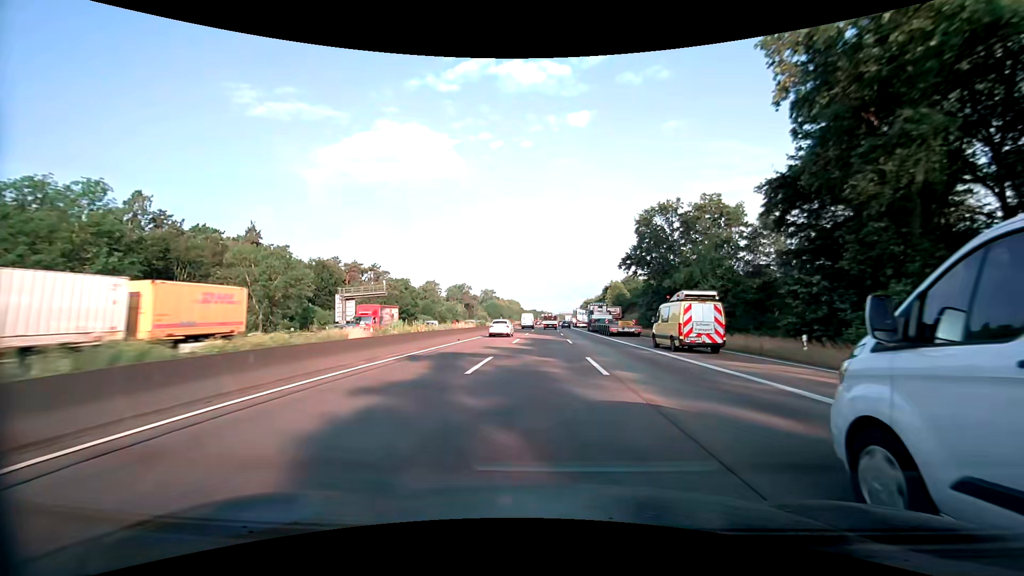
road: motorway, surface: asphalt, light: Day
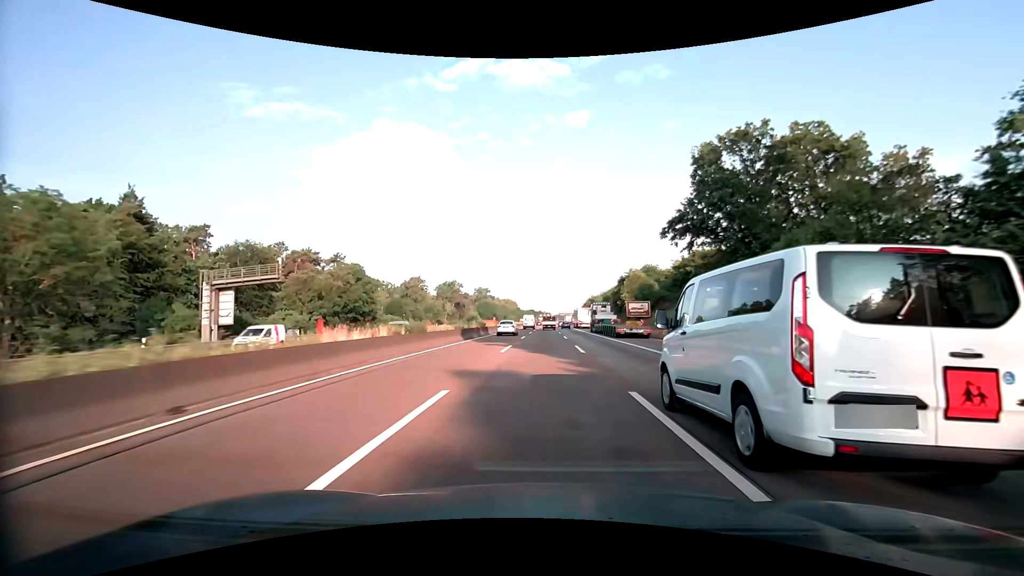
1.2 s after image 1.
(+0.2, +26.8) m; 0°
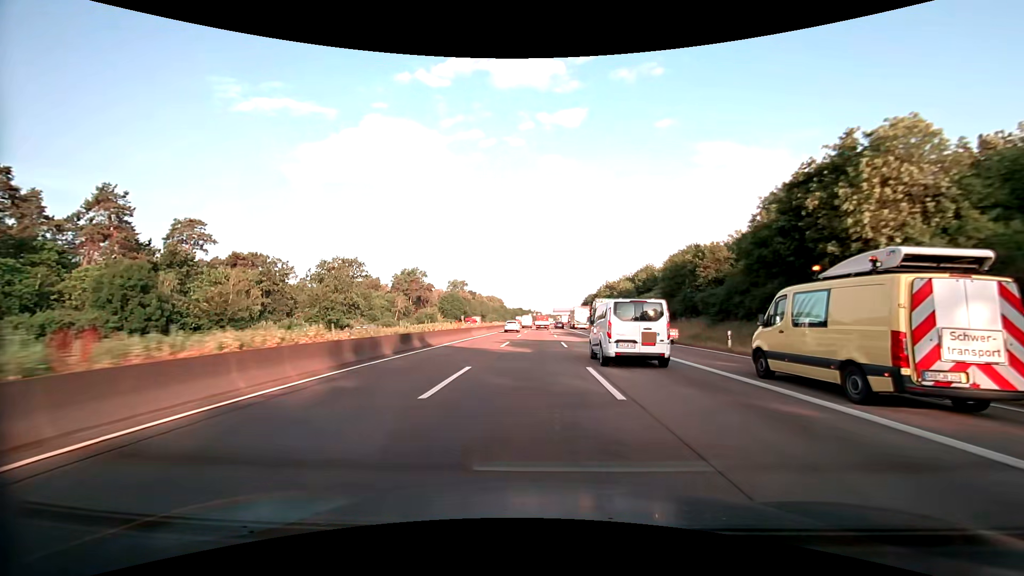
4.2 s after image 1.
(+0.6, +66.9) m; +1°
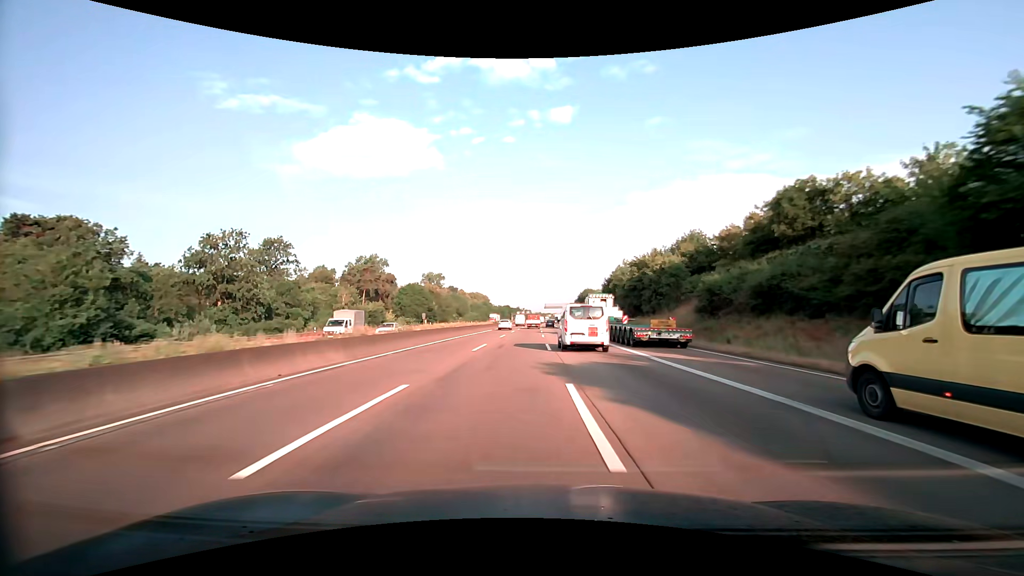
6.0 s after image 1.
(+0.3, +40.3) m; +1°
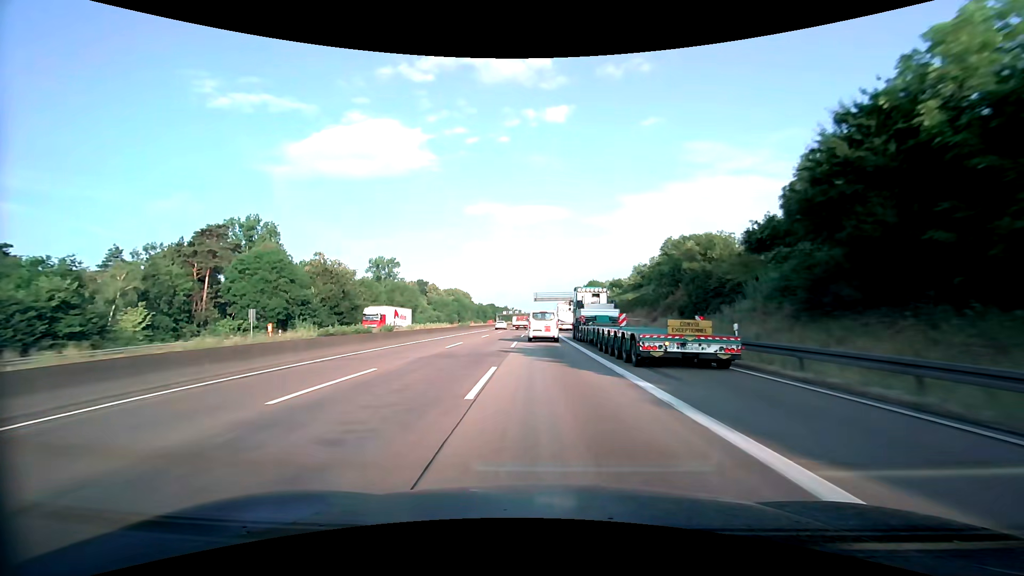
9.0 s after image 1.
(+0.7, +67.9) m; +1°
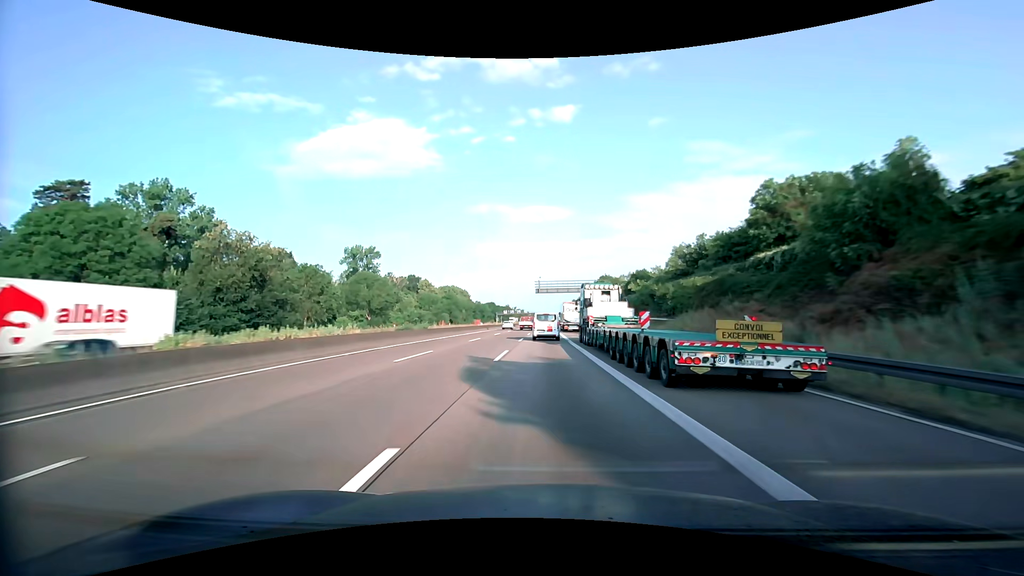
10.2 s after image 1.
(-0.1, +27.3) m; -1°
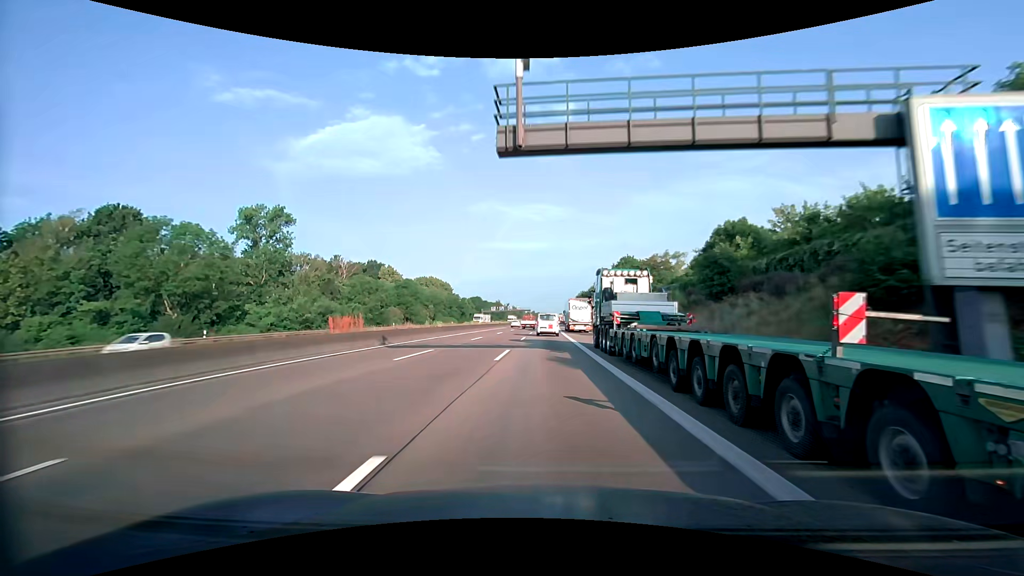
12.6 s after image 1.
(0.0, +54.1) m; 0°
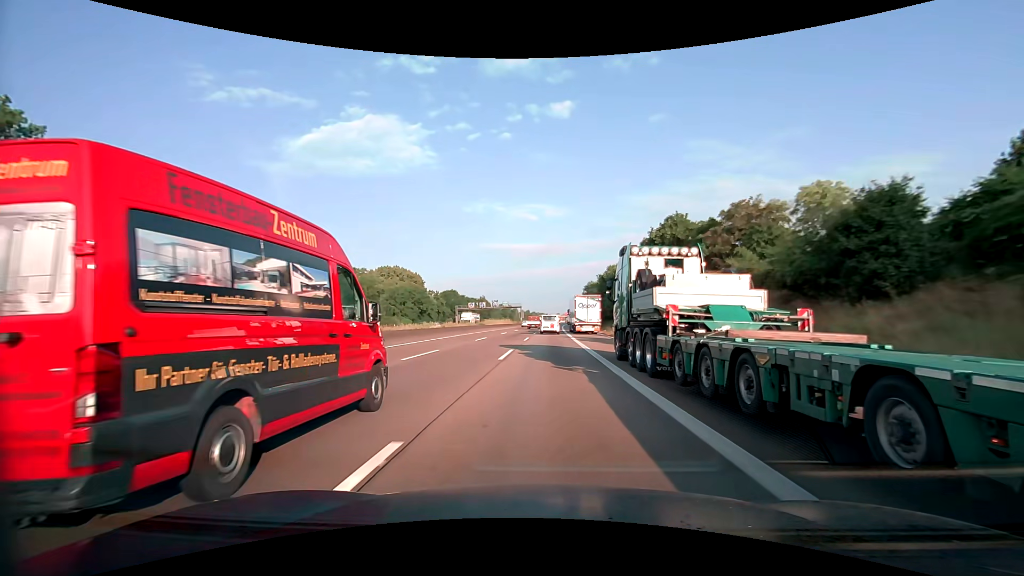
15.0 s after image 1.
(+0.4, +53.5) m; +1°
(0, +10) (0, +20) (0, +30) (0, +40) (0, +50) (0, +60) (+1, +70) (+1, +80) (+1, +90) (+2, +100) m
